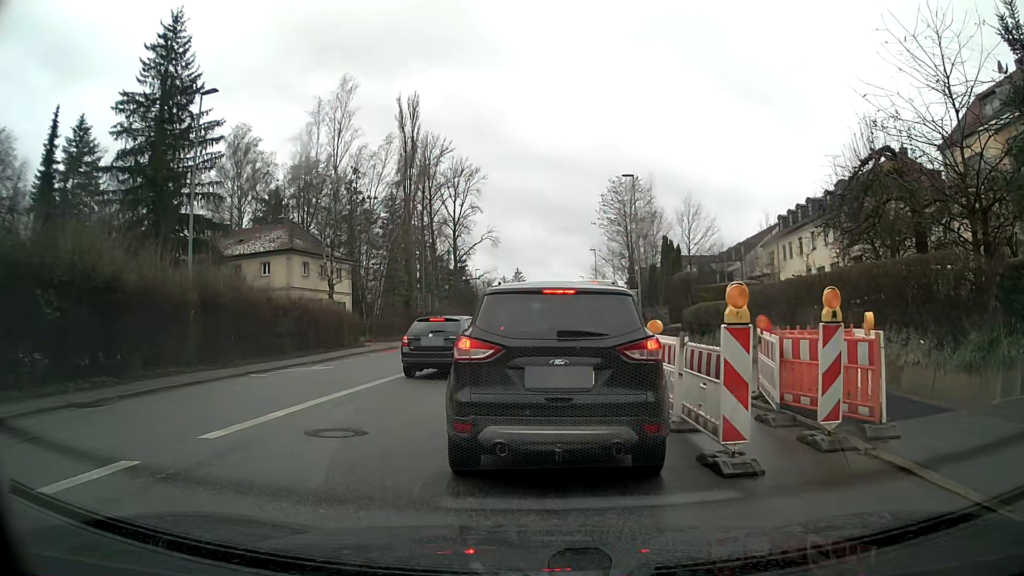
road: tertiary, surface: asphalt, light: Day
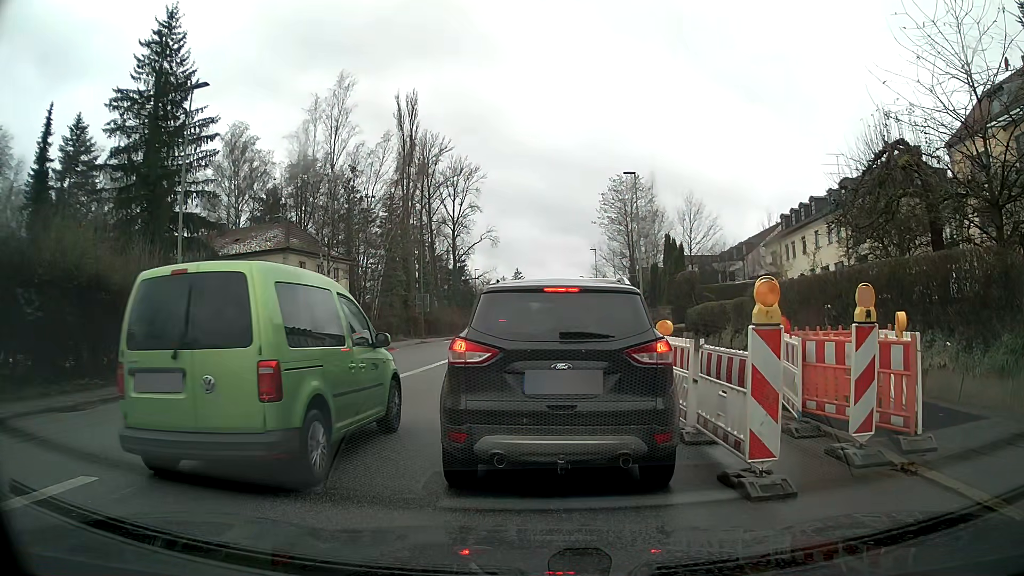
(0.0, +0.8) m; 0°
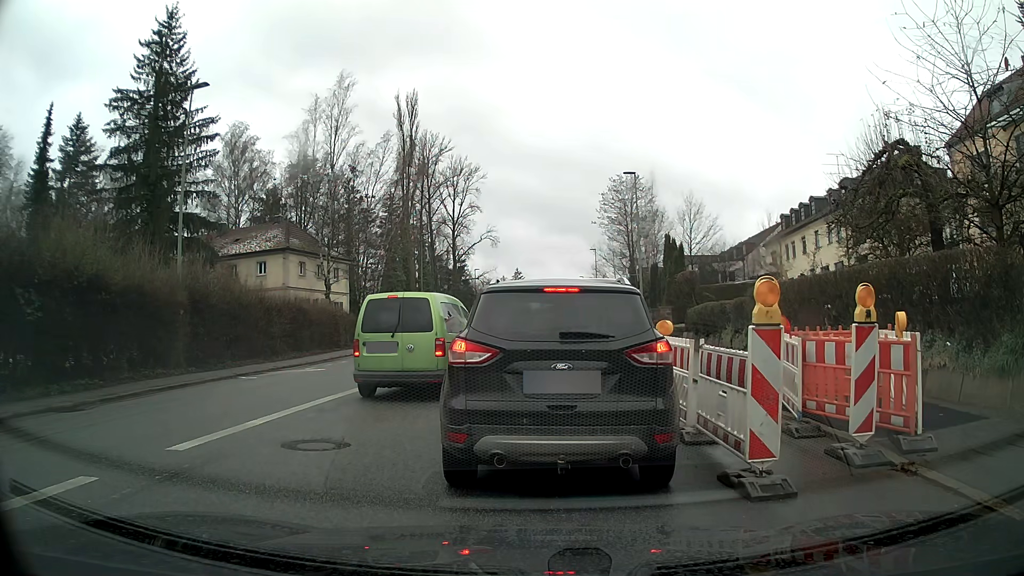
(0.0, 0.0) m; 0°
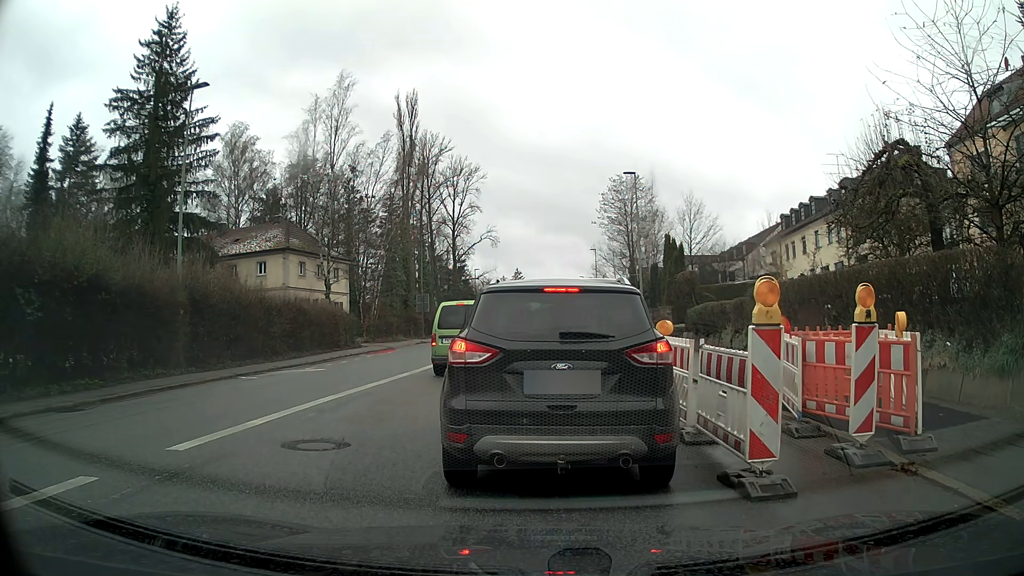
(0.0, 0.0) m; 0°
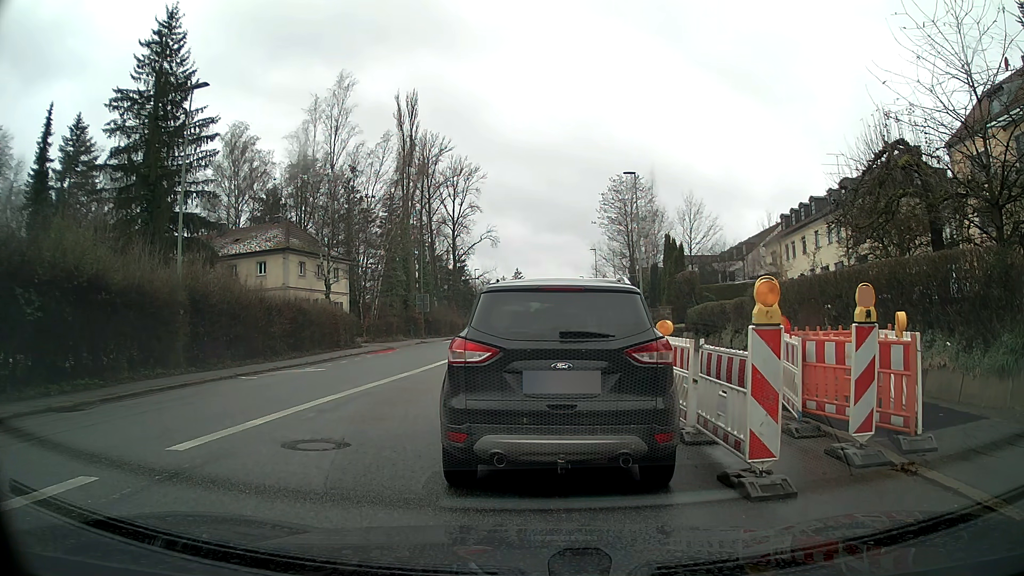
(0.0, 0.0) m; 0°
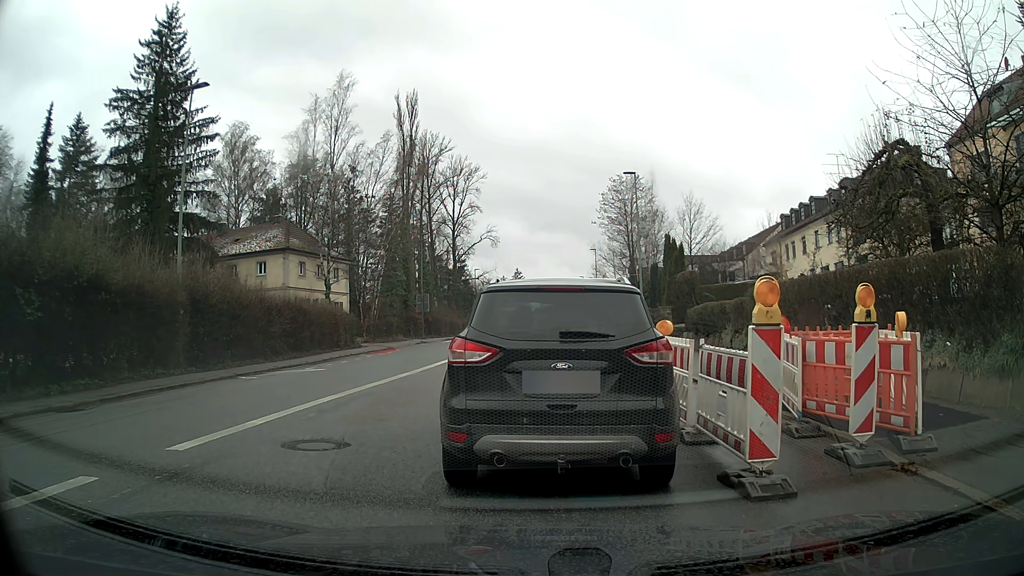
(0.0, 0.0) m; 0°
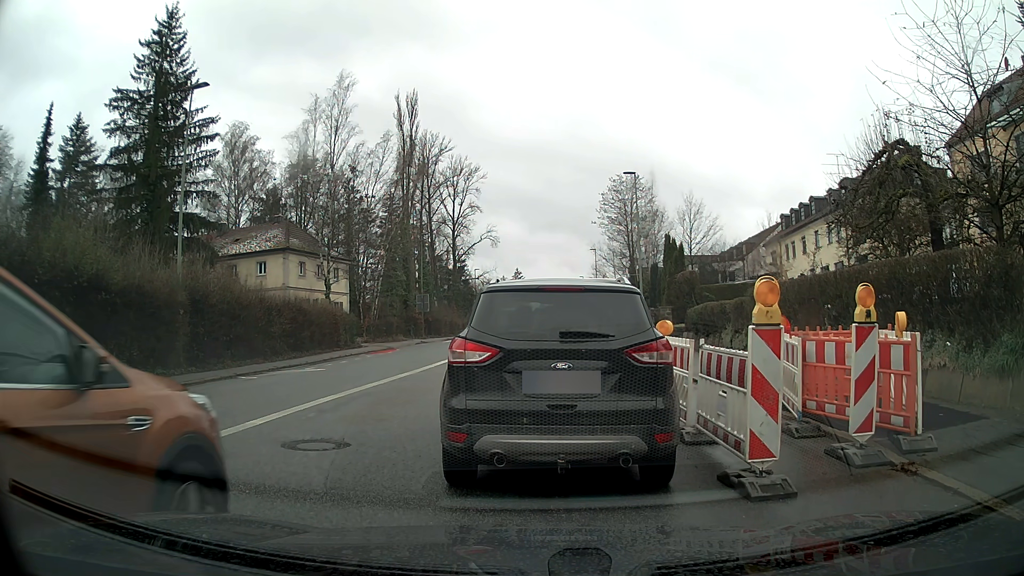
(0.0, 0.0) m; 0°
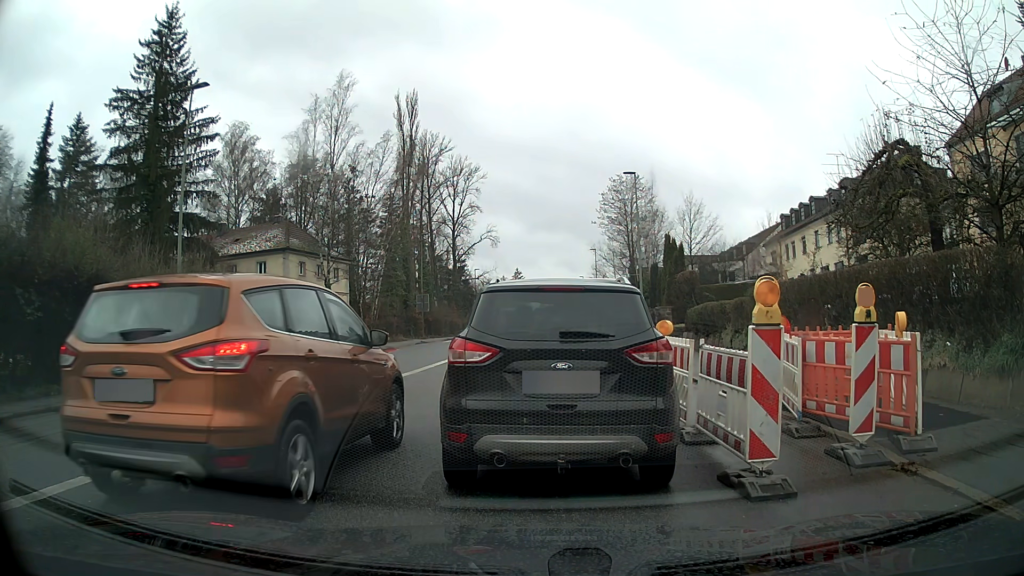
(0.0, 0.0) m; 0°
(0, +10) (+1, +20) (+2, +30) (+2, +40) (+3, +50) (+3, +60) (+3, +70) (+3, +80) (+4, +90) (+4, +100) m
